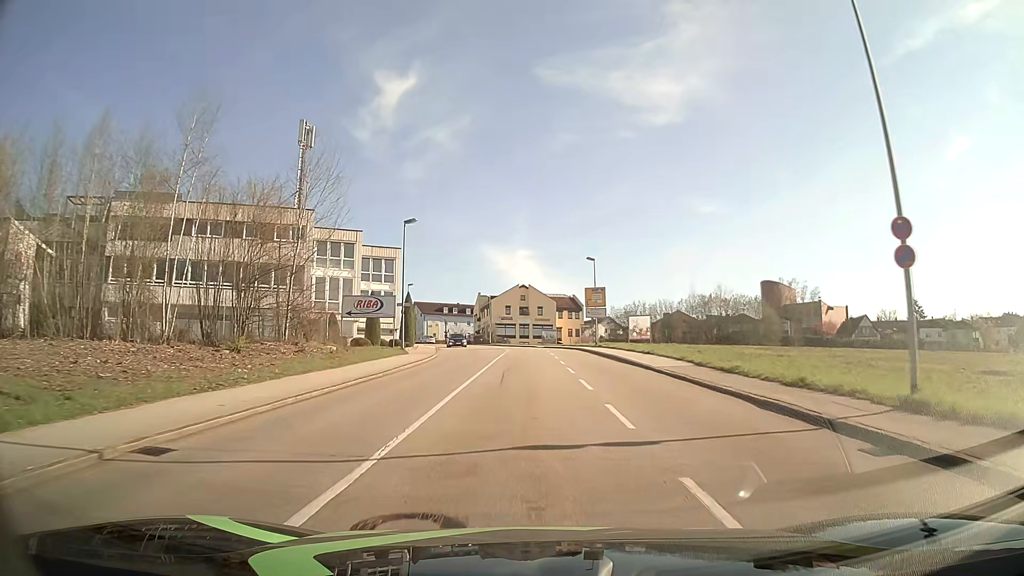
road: tertiary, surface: asphalt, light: Day
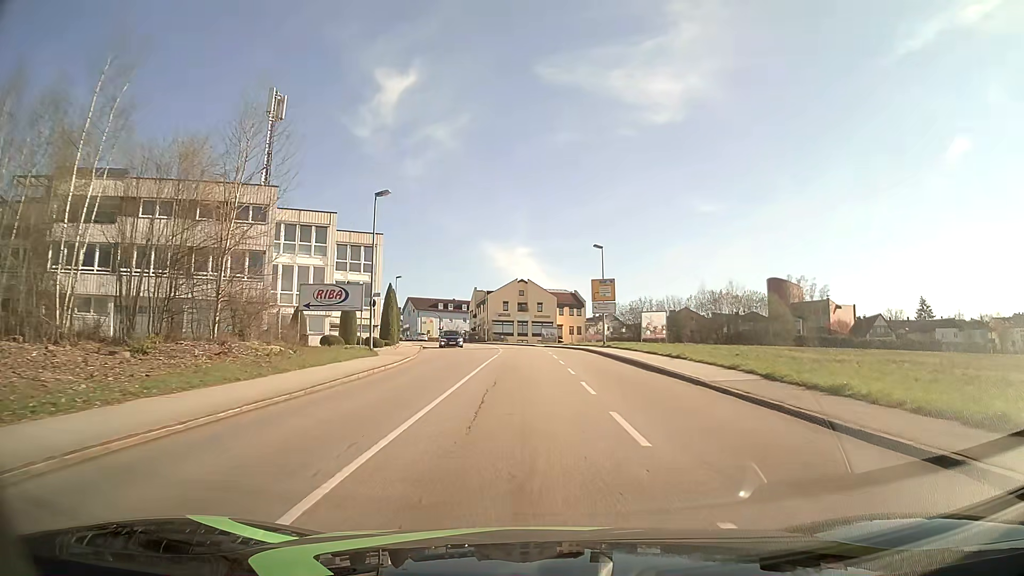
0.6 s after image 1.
(0.0, +7.7) m; 0°
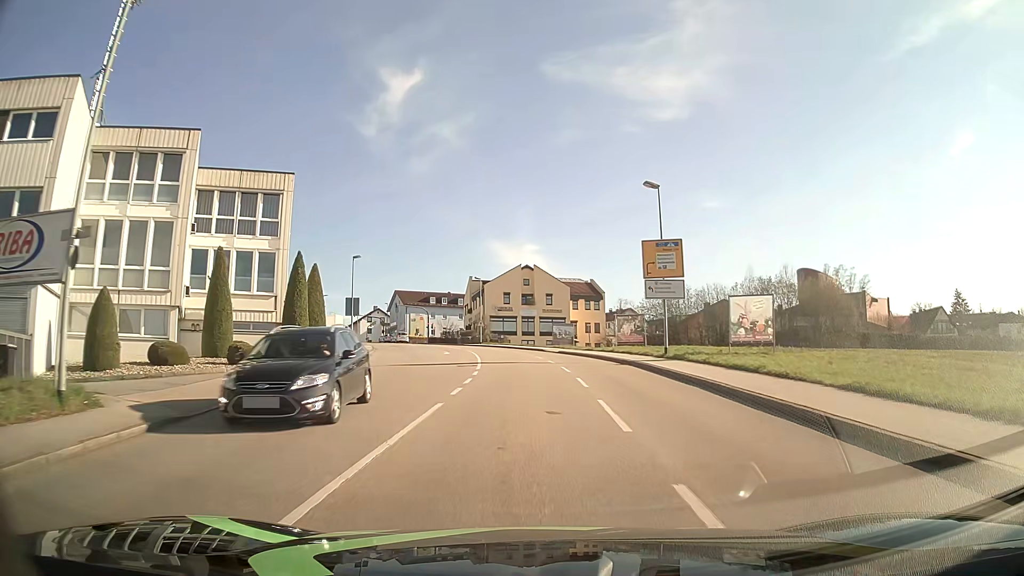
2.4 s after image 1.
(+0.1, +23.0) m; 0°
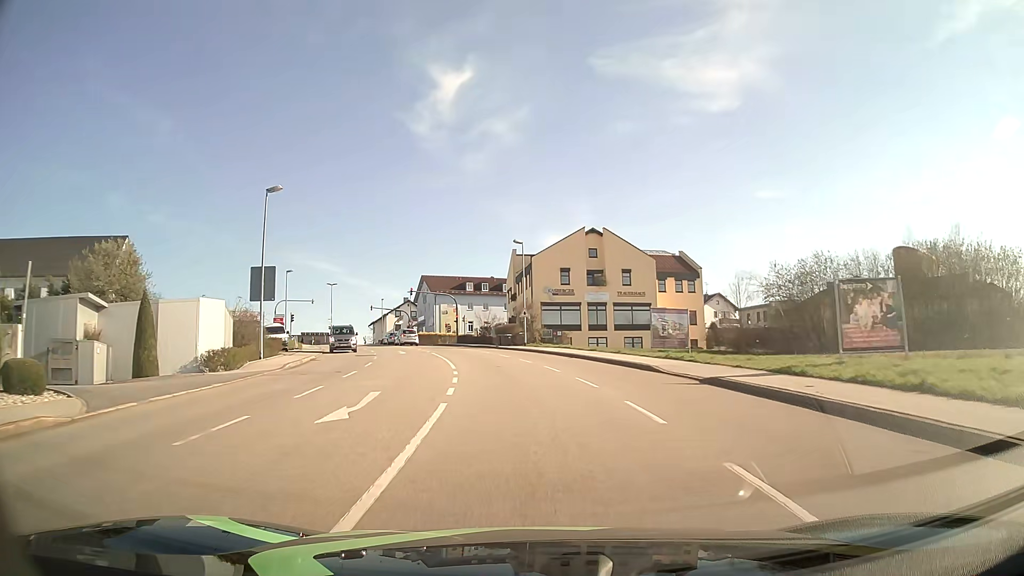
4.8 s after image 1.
(-1.2, +30.6) m; -5°
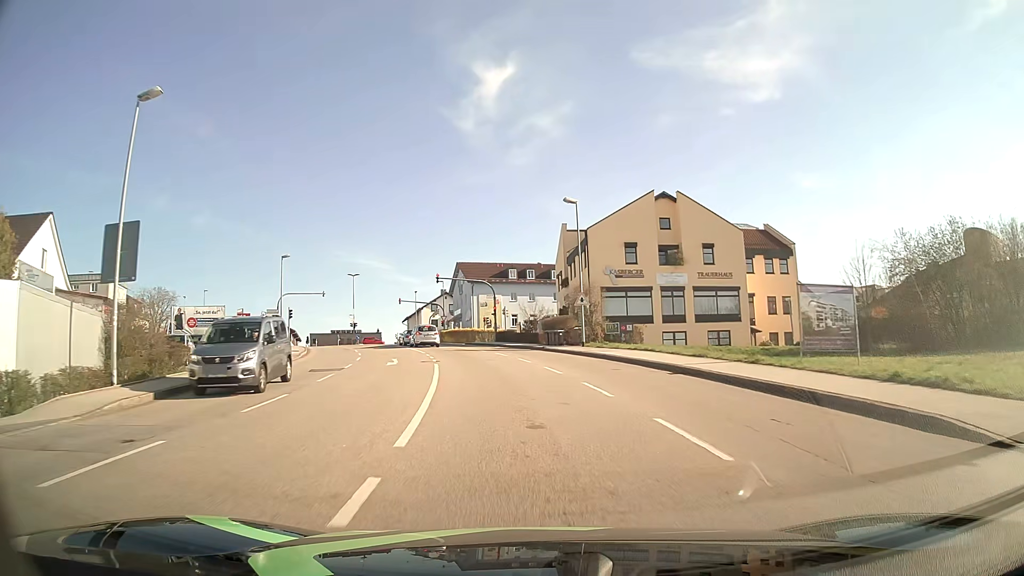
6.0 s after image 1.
(-0.5, +15.0) m; -4°
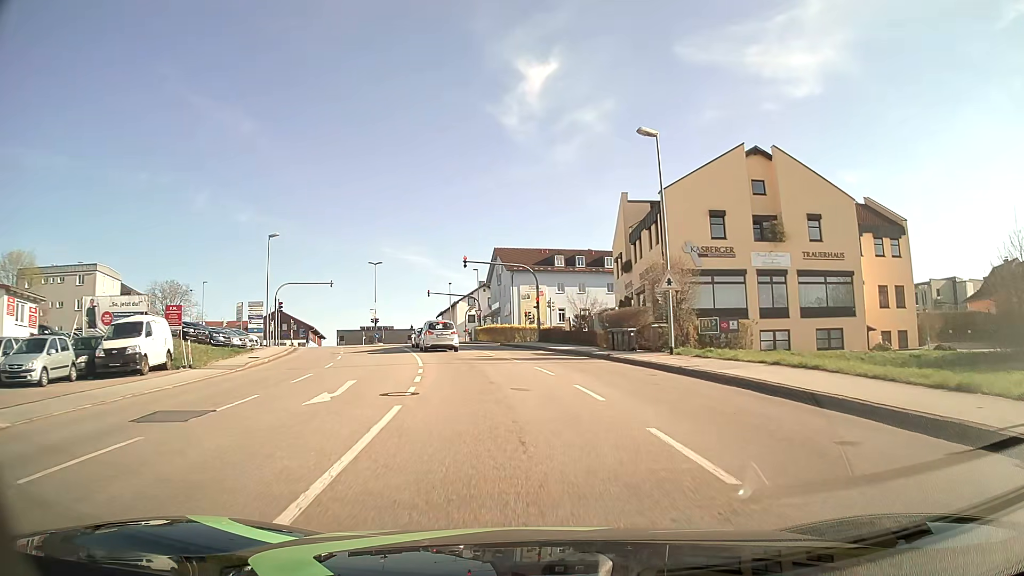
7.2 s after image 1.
(-0.5, +12.8) m; -4°
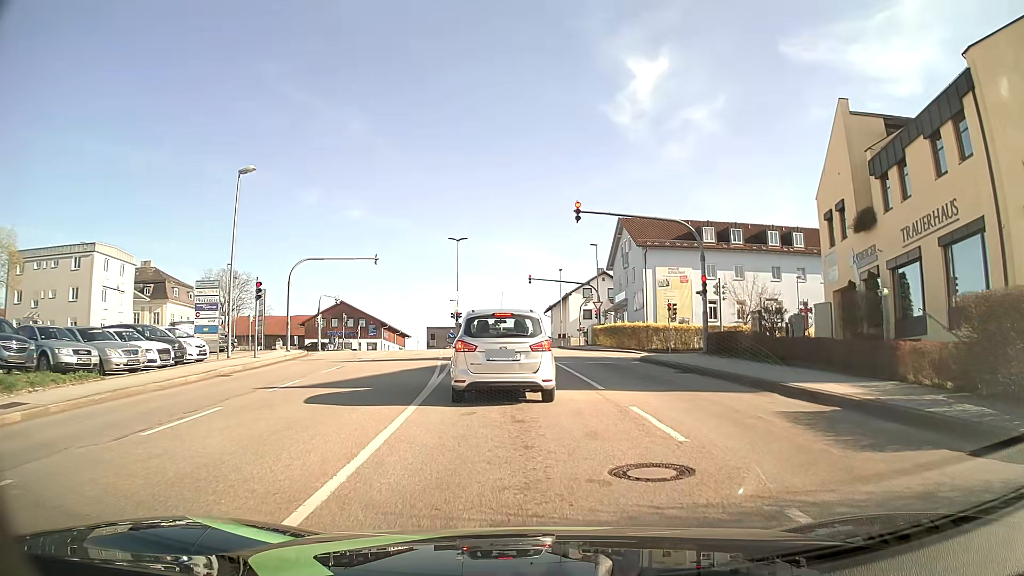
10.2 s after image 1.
(-1.8, +20.9) m; -10°
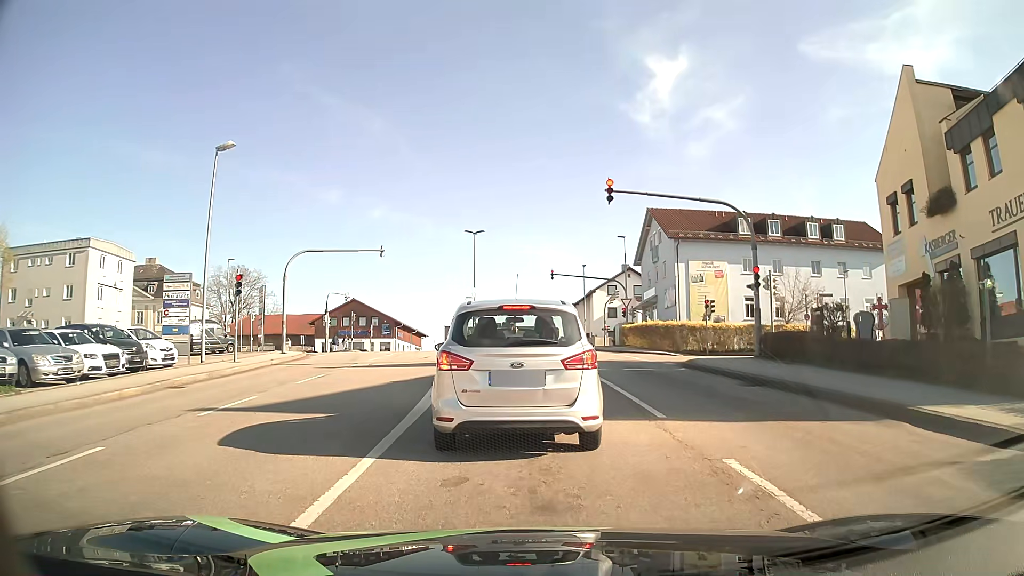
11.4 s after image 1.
(0.0, +4.0) m; -3°
(0, +10) (0, +20) (0, +30) (0, +40) (0, +50) (-1, +60) (-3, +70) (-11, +74) (-21, +75) (-31, +75) m
